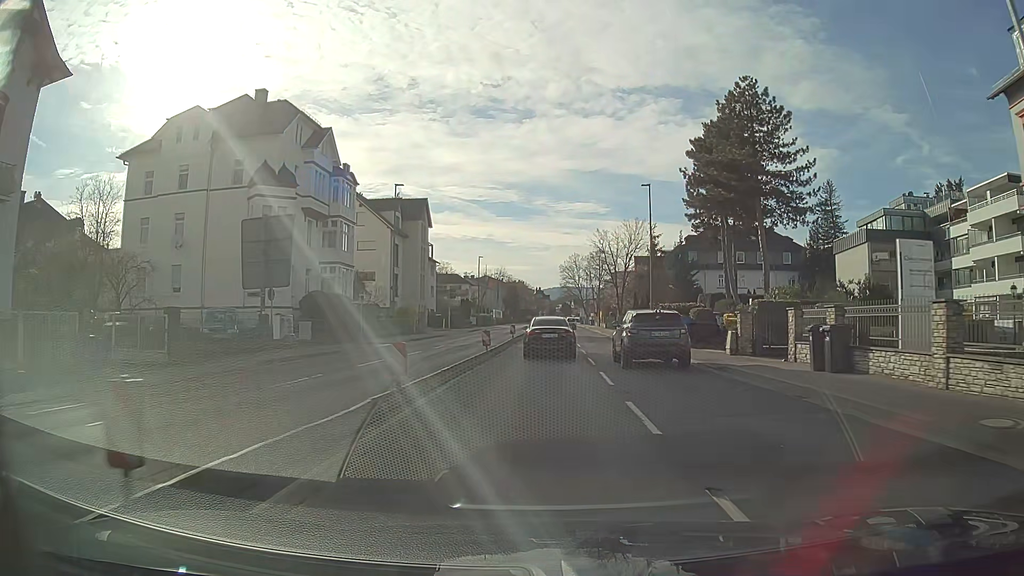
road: tertiary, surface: asphalt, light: Day
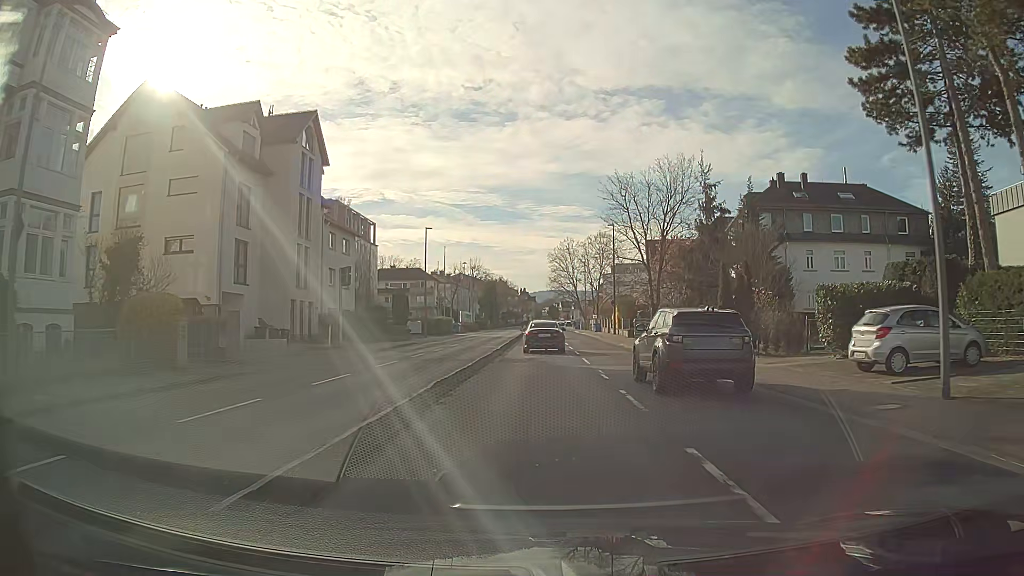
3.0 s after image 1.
(+0.4, +34.5) m; +1°
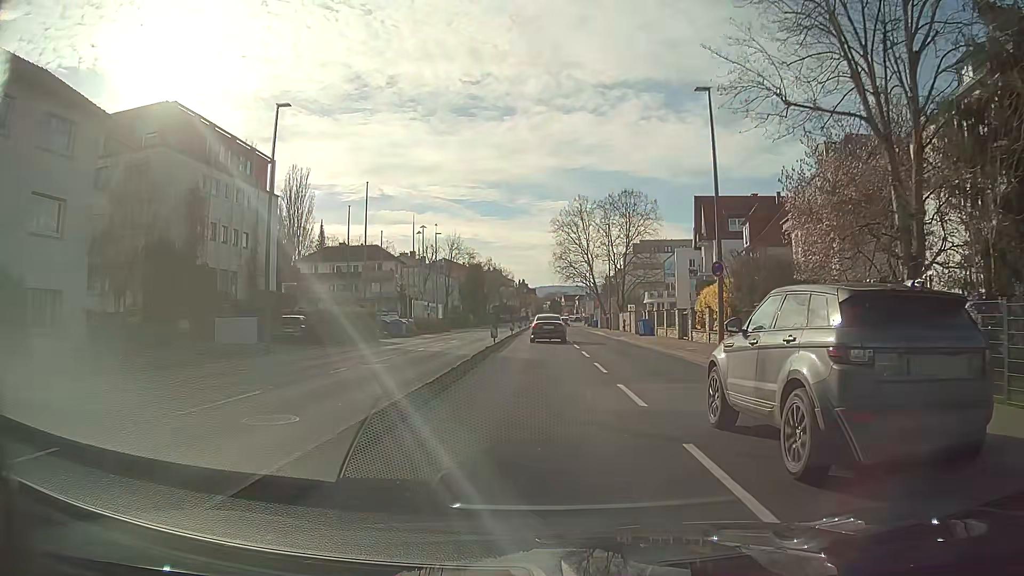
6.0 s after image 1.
(+0.2, +36.3) m; 0°
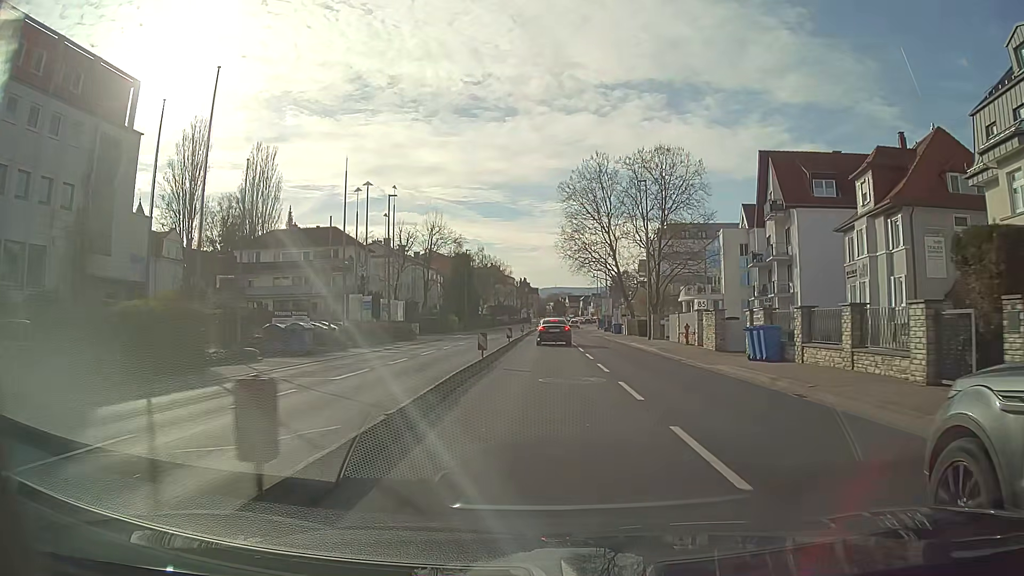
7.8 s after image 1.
(0.0, +22.7) m; 0°
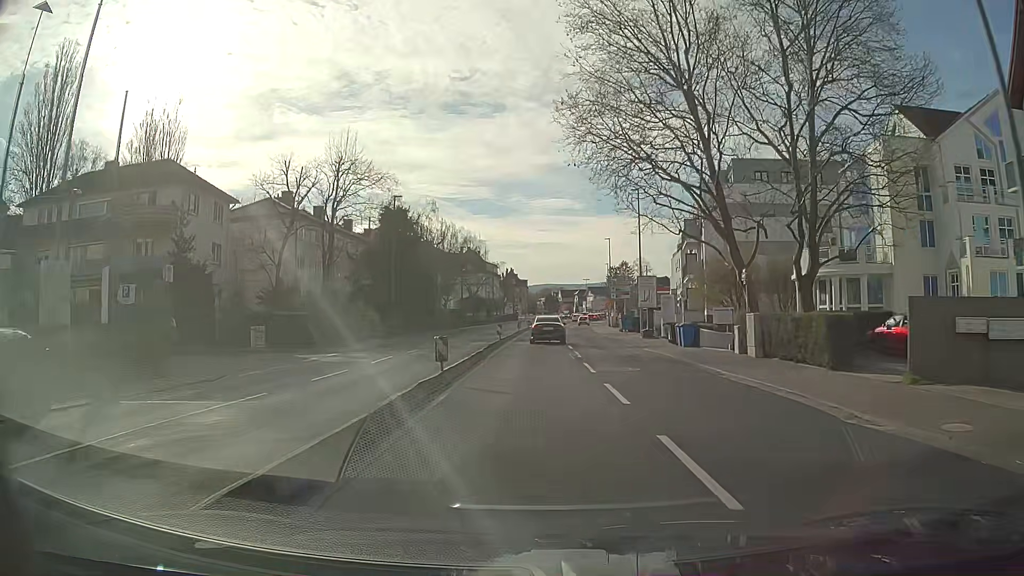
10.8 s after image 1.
(+0.5, +36.7) m; +1°
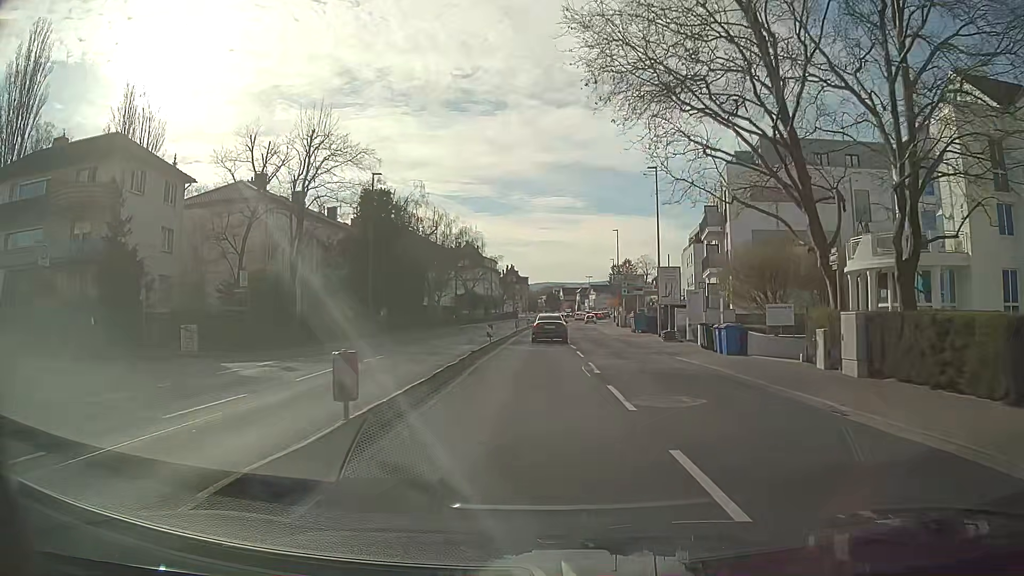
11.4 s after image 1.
(0.0, +7.0) m; 0°
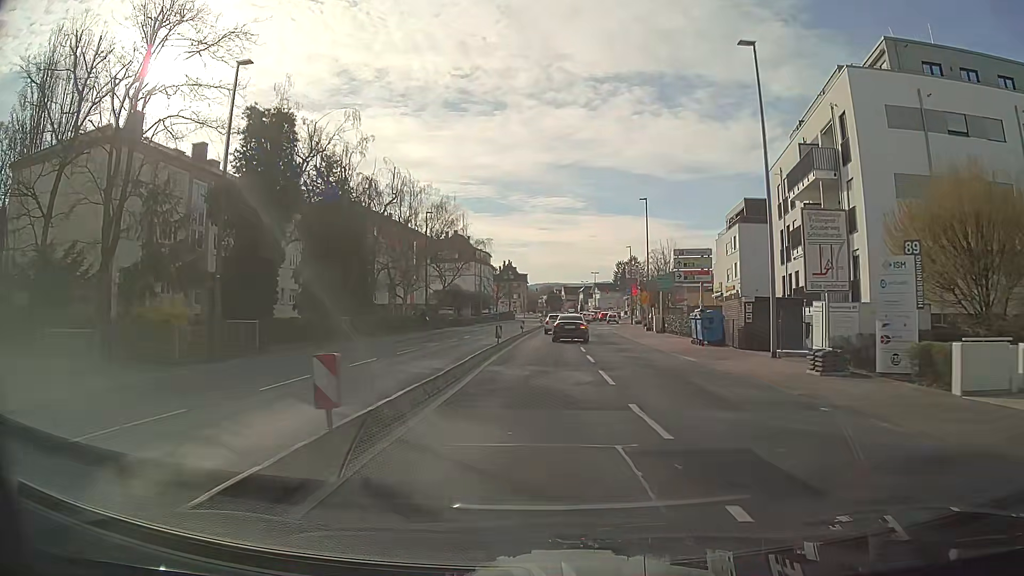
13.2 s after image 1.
(0.0, +20.3) m; 0°
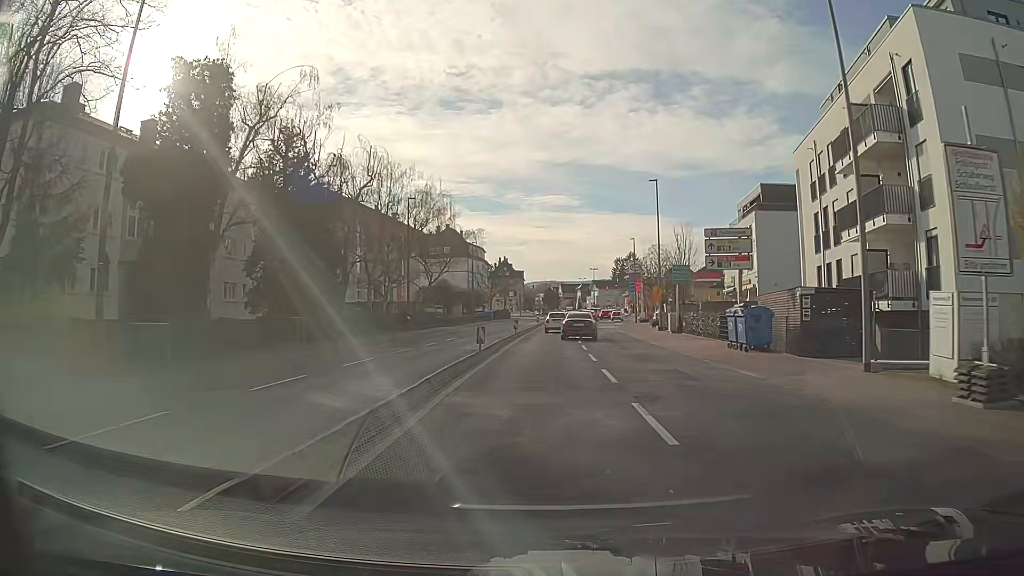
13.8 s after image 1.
(0.0, +6.5) m; +1°
(0, +10) (0, +20) (0, +30) (0, +40) (0, +50) (+1, +60) (+1, +70) (+1, +80) (+1, +90) (+2, +100) m
